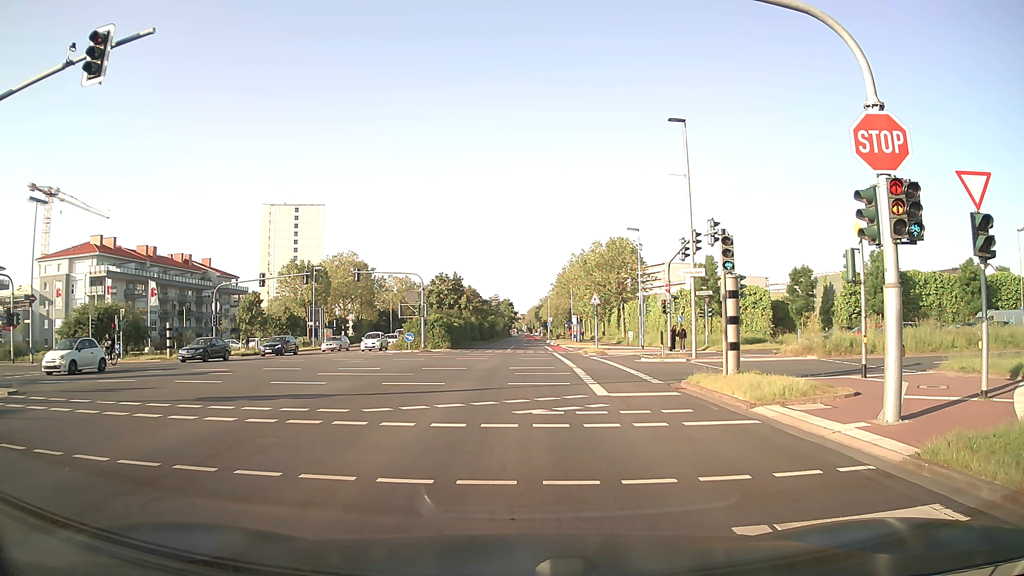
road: secondary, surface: asphalt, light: Day
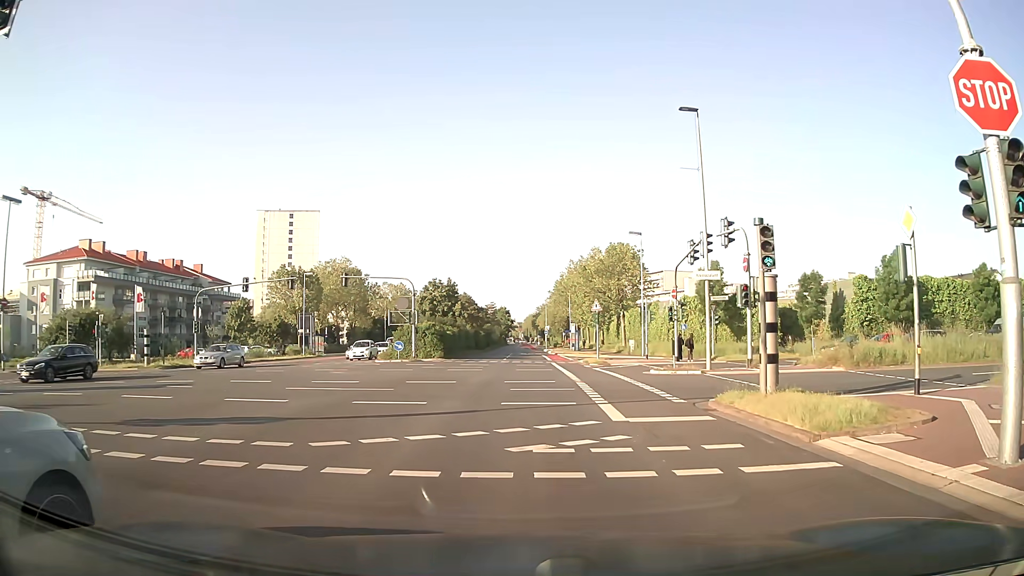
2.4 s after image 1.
(0.0, +3.1) m; 0°
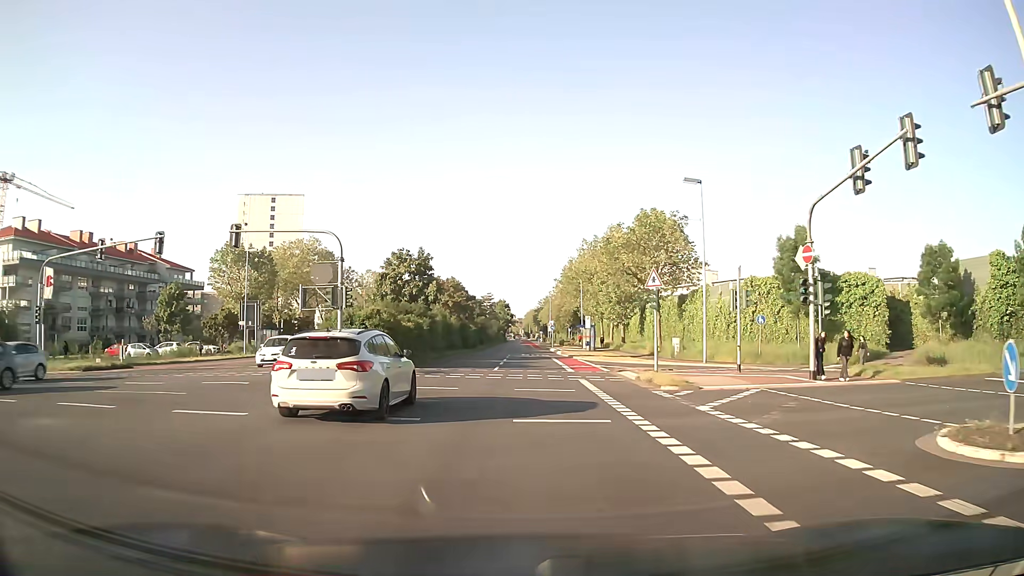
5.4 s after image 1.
(-0.3, +19.8) m; -1°
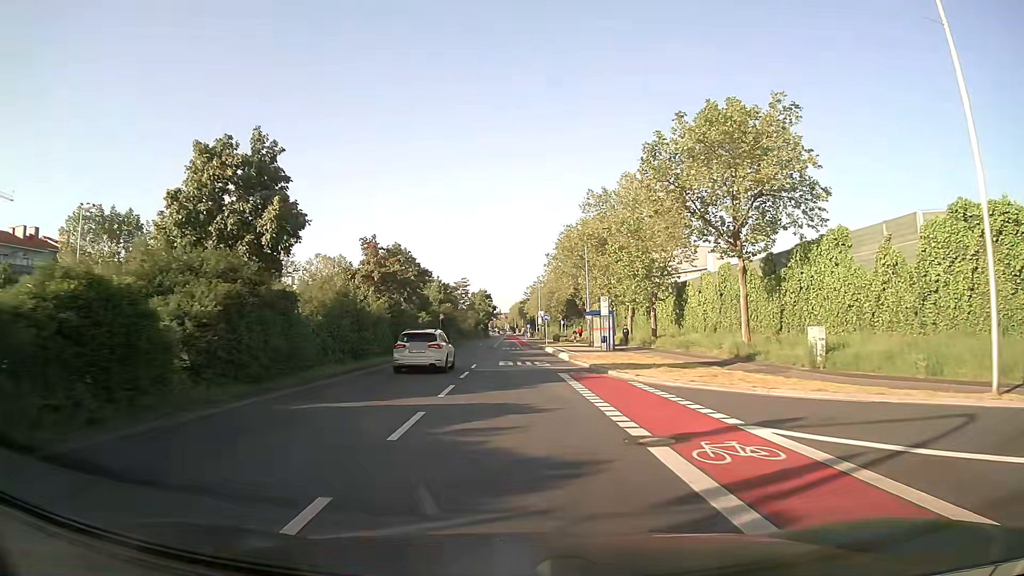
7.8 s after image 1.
(+0.6, +26.4) m; +1°
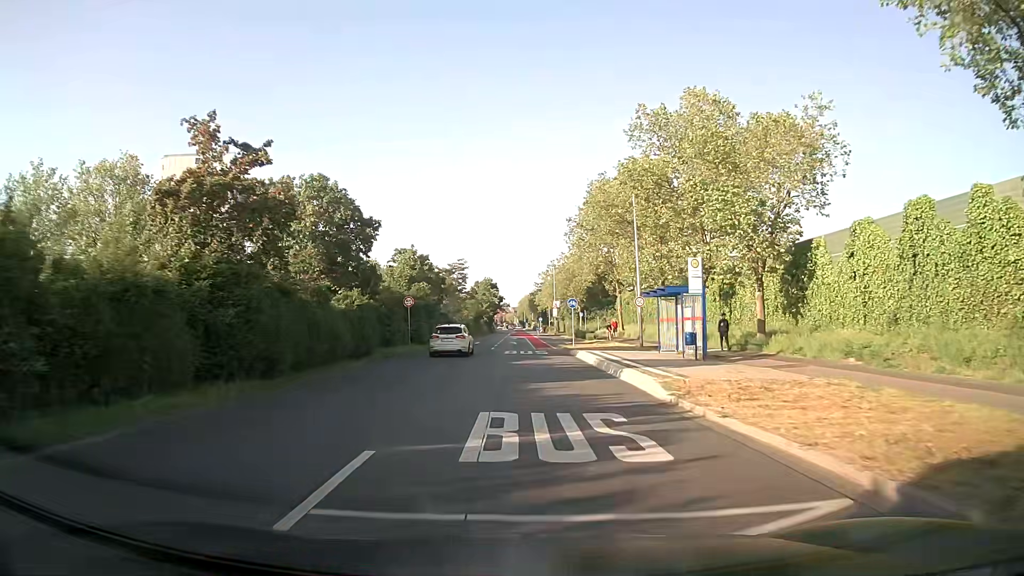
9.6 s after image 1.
(-0.1, +22.2) m; -1°
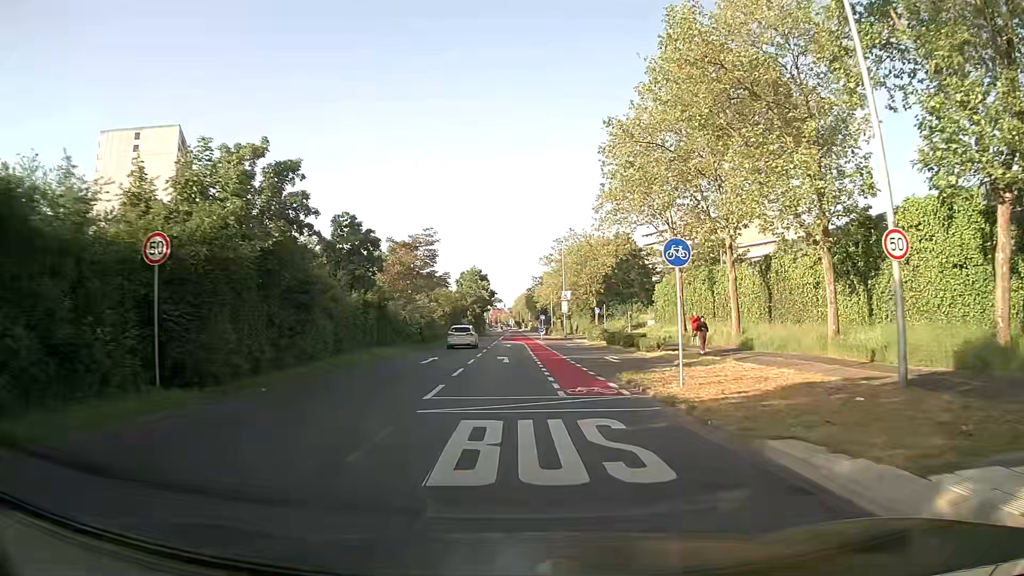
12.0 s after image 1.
(+0.1, +28.1) m; 0°
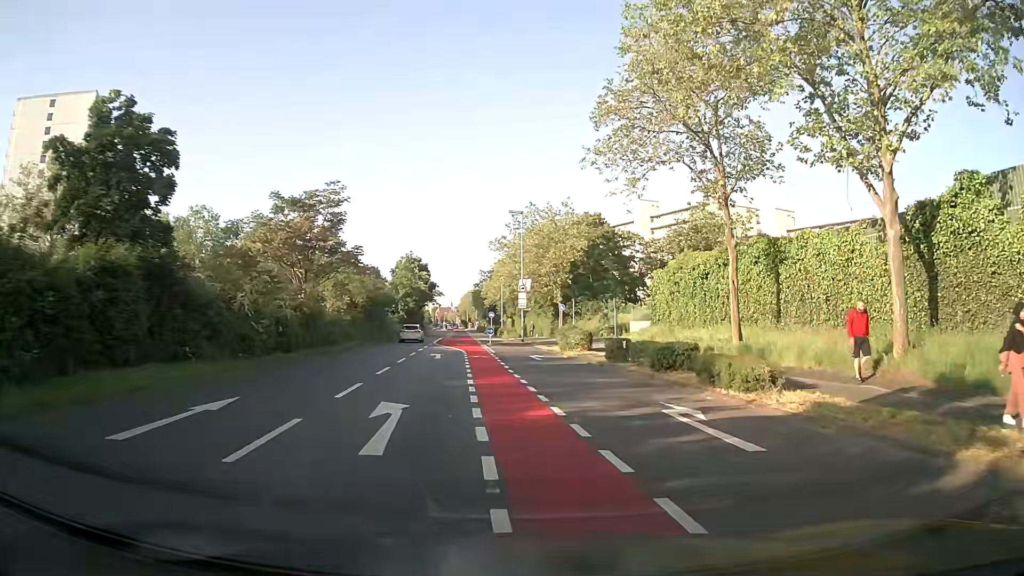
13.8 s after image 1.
(+0.5, +18.4) m; +5°
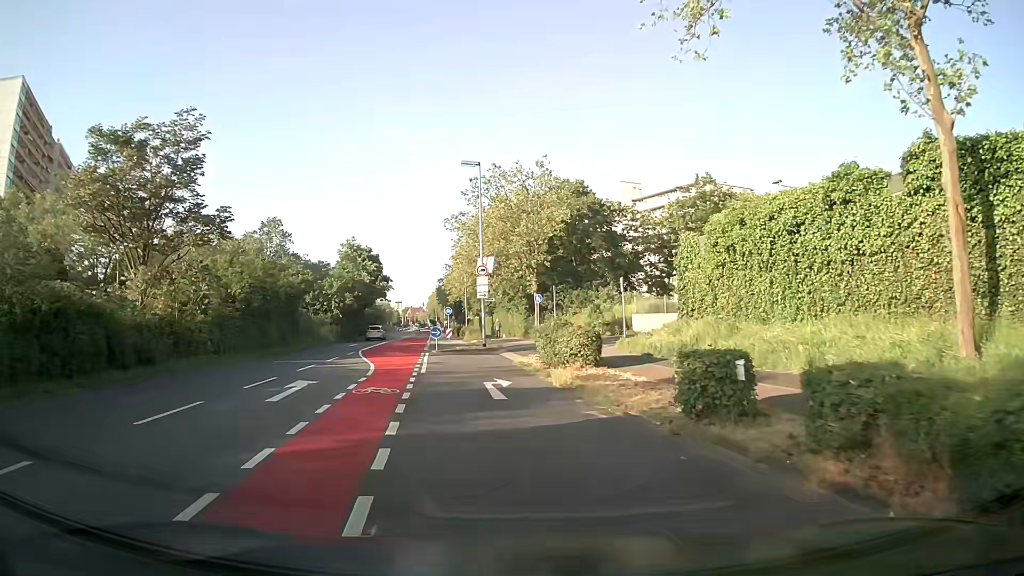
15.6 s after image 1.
(+0.7, +15.7) m; +2°
